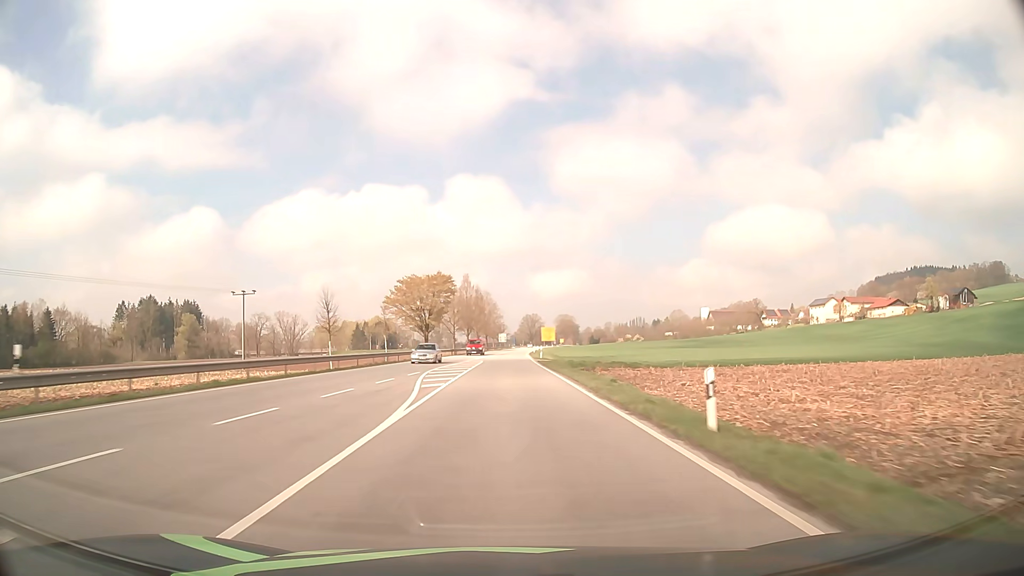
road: primary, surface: asphalt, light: Day
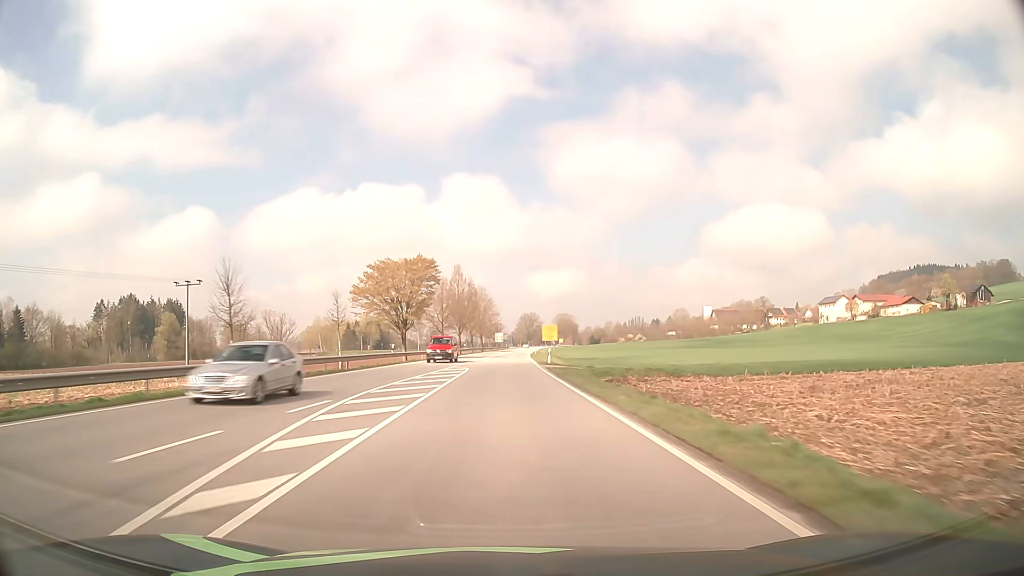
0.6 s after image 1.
(0.0, +15.8) m; 0°
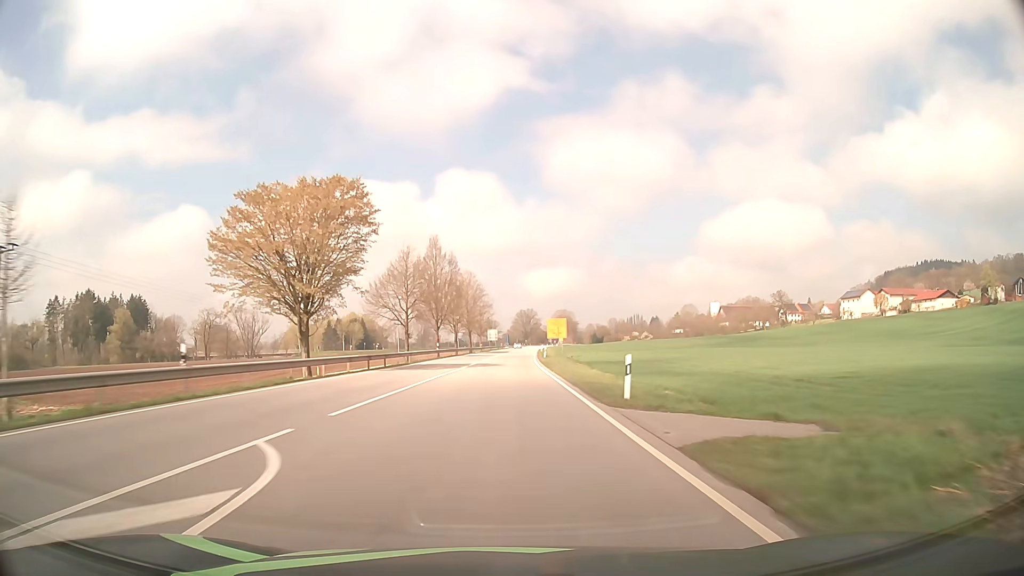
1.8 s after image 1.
(+0.1, +31.7) m; 0°
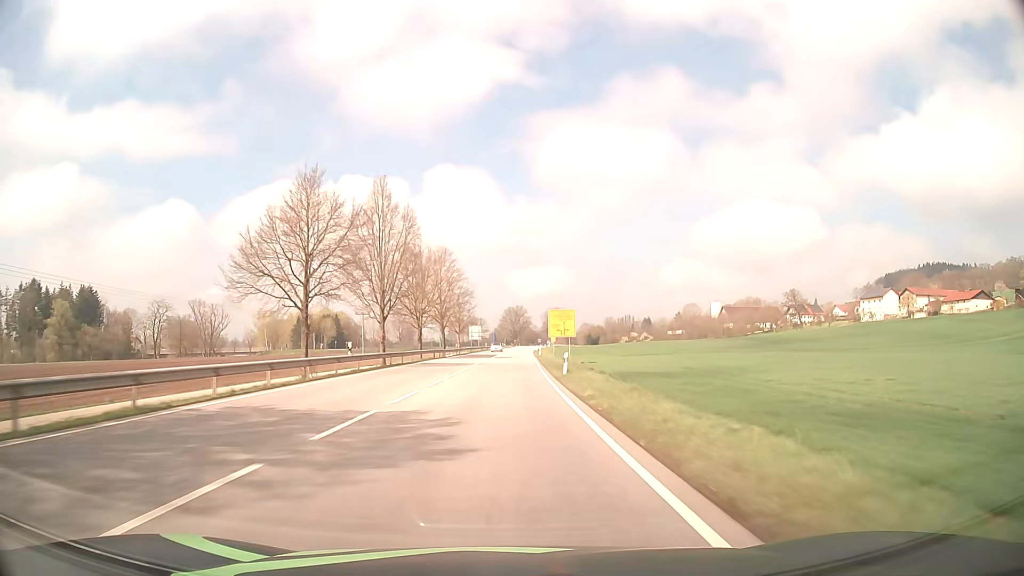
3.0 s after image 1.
(+0.2, +31.7) m; +1°
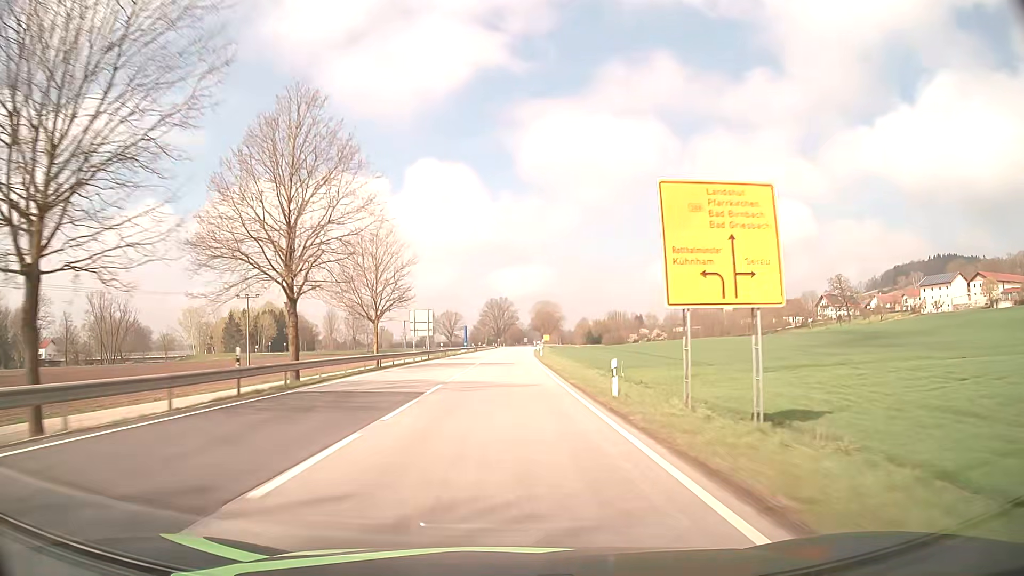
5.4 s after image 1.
(+0.9, +63.3) m; +2°
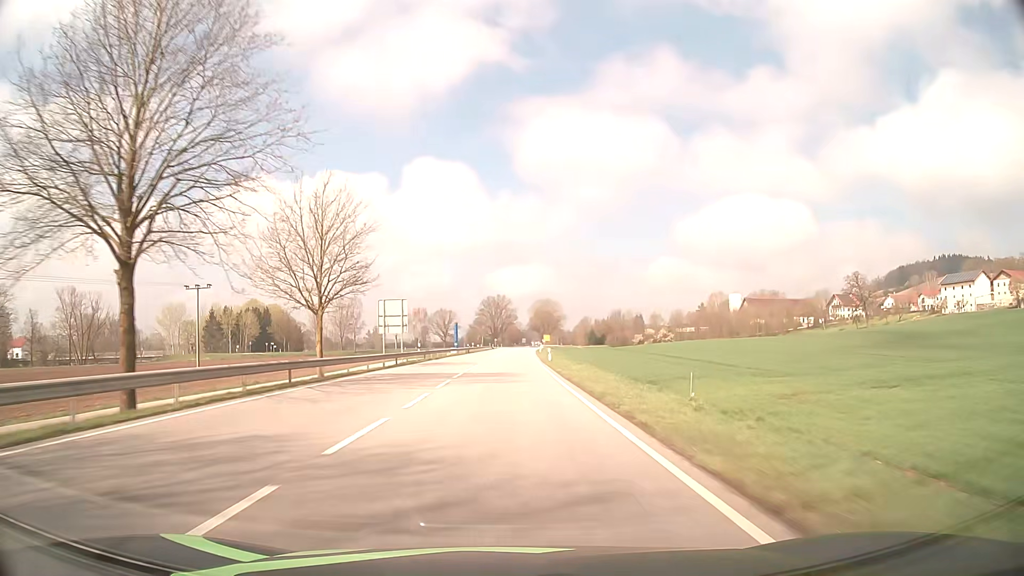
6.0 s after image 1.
(0.0, +15.8) m; 0°
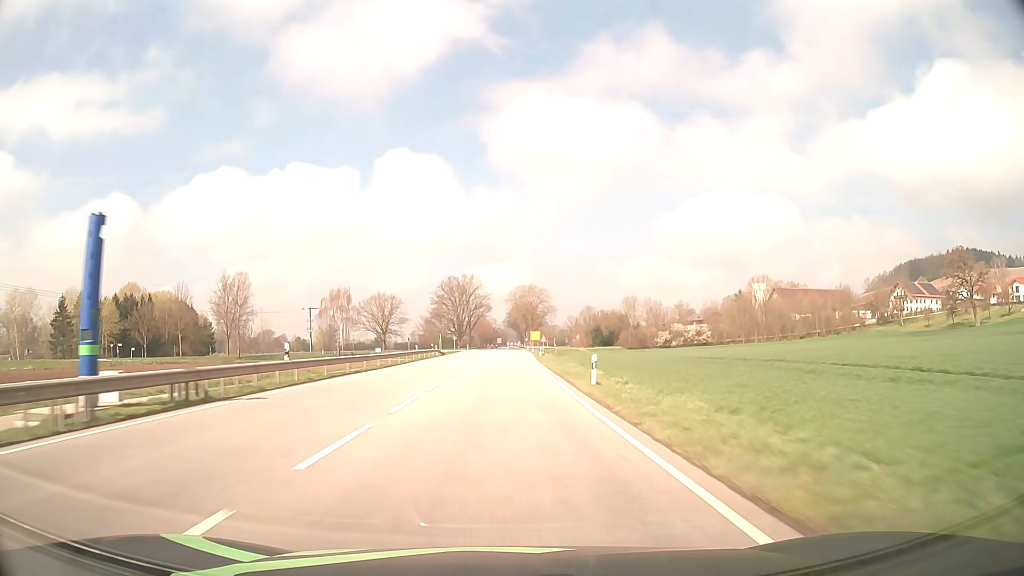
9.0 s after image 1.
(+1.2, +79.0) m; +2°
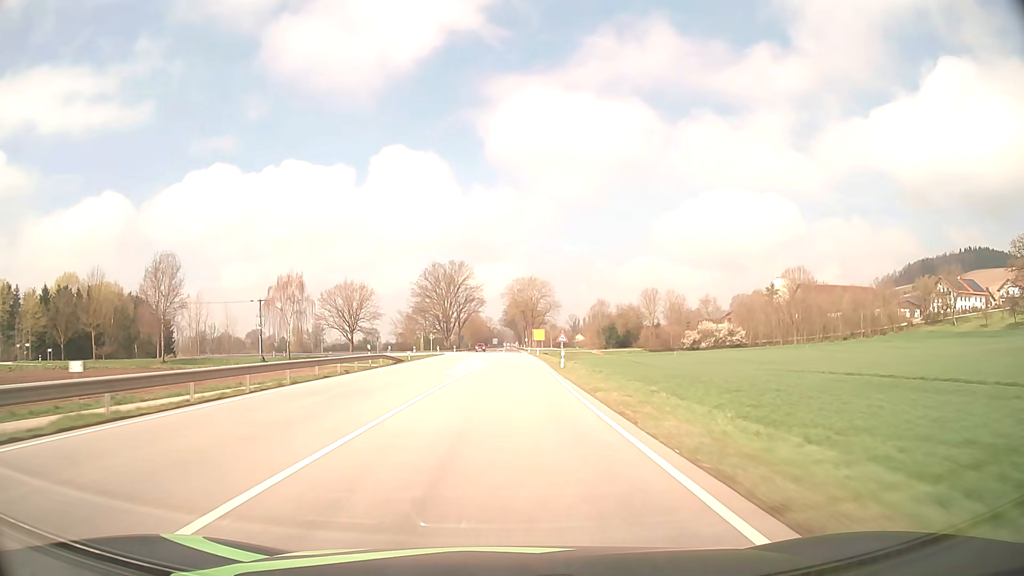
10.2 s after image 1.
(+0.1, +31.6) m; 0°
(0, +10) (0, +20) (0, +30) (0, +40) (0, +50) (0, +60) (+1, +70) (+1, +80) (+1, +90) (+1, +100) m
